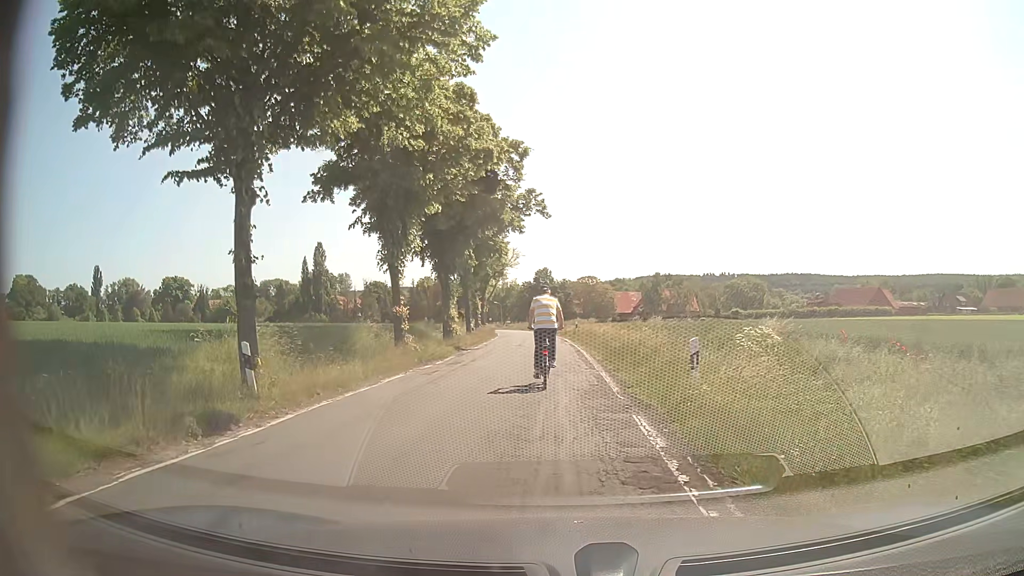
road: secondary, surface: asphalt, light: Day
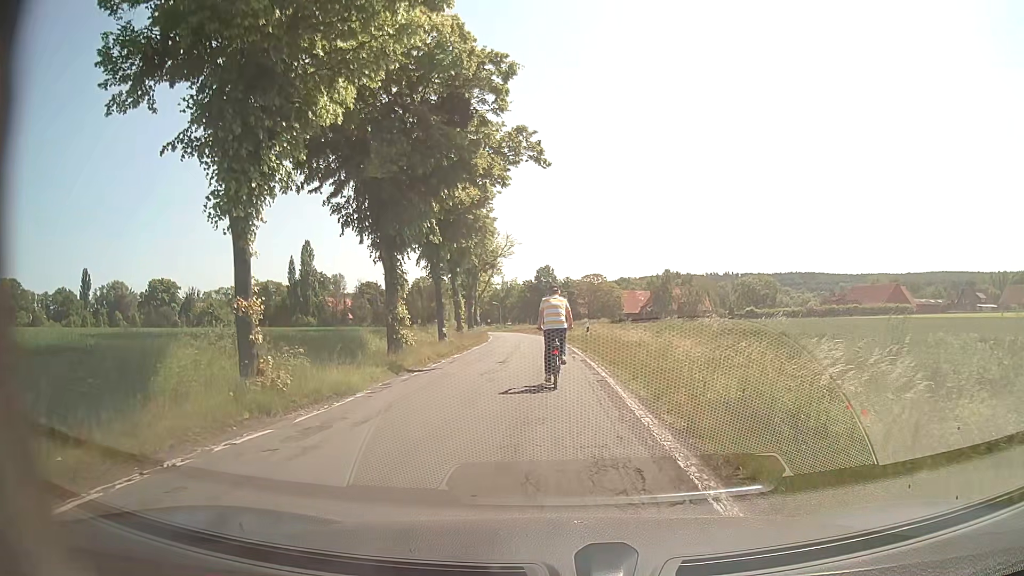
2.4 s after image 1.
(-0.2, +13.0) m; -2°
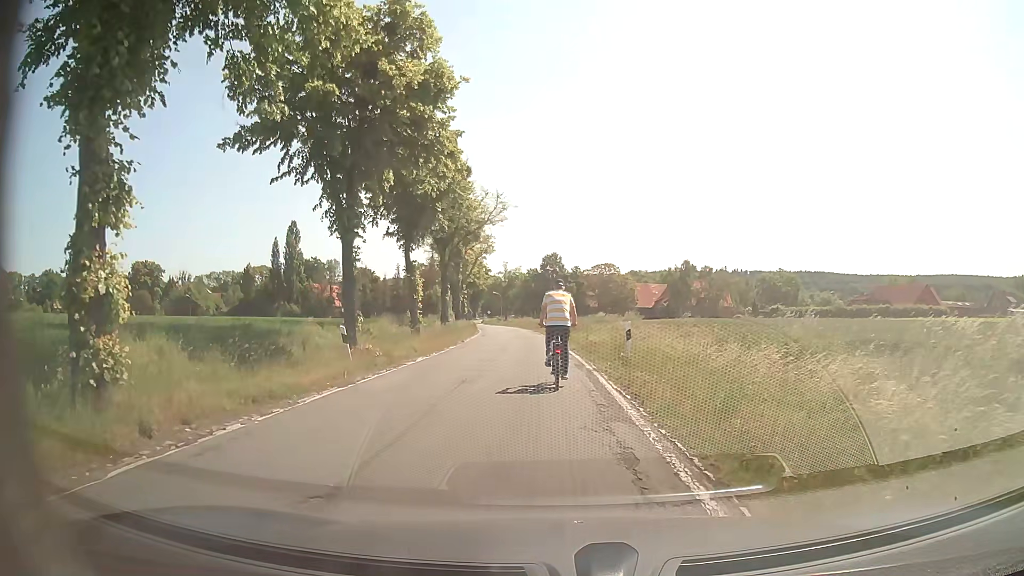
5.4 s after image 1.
(+0.4, +17.3) m; 0°
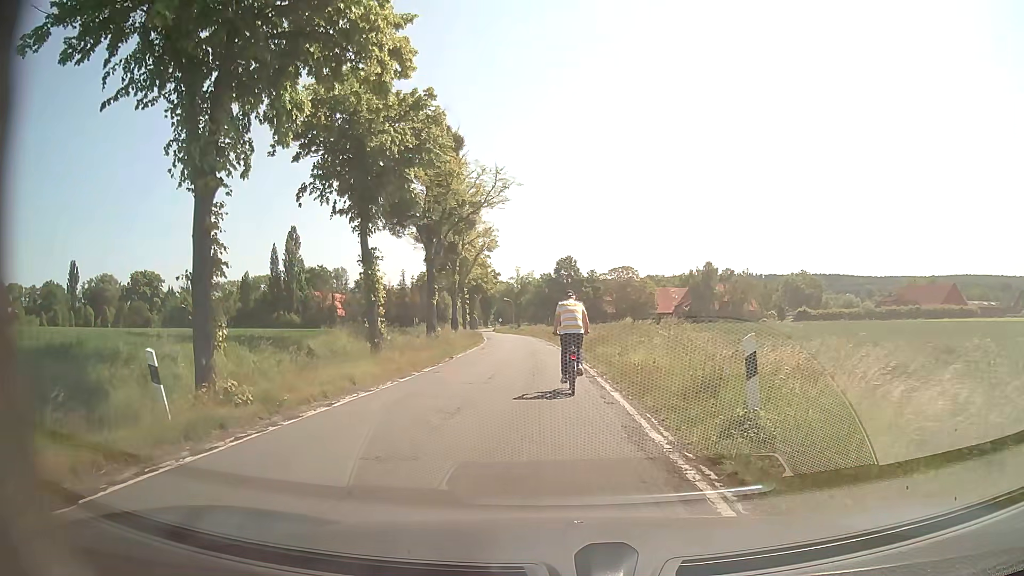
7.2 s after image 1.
(0.0, +9.6) m; -1°
(0, +10) (-1, +20) (-2, +30) (-4, +40) (-5, +50) (-6, +60) (-6, +70) (-7, +80) (-8, +90) (-9, +100) m
